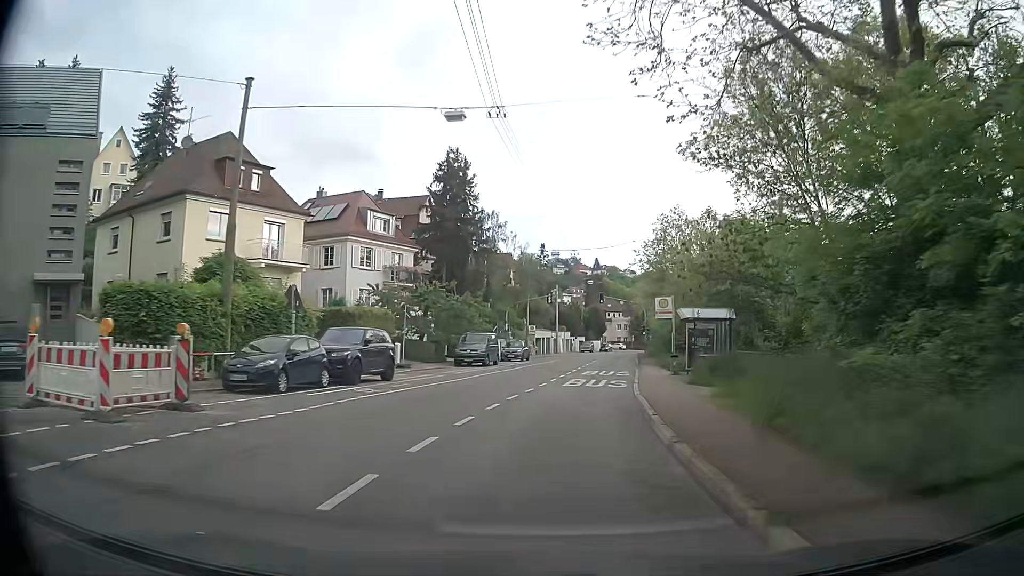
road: secondary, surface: asphalt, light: Day
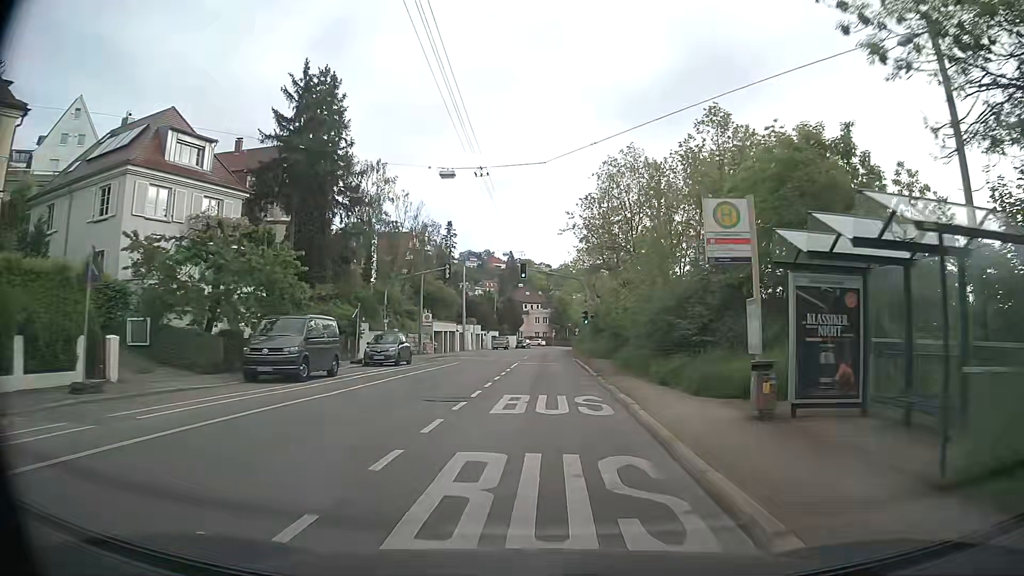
(+1.2, +19.6) m; +7°
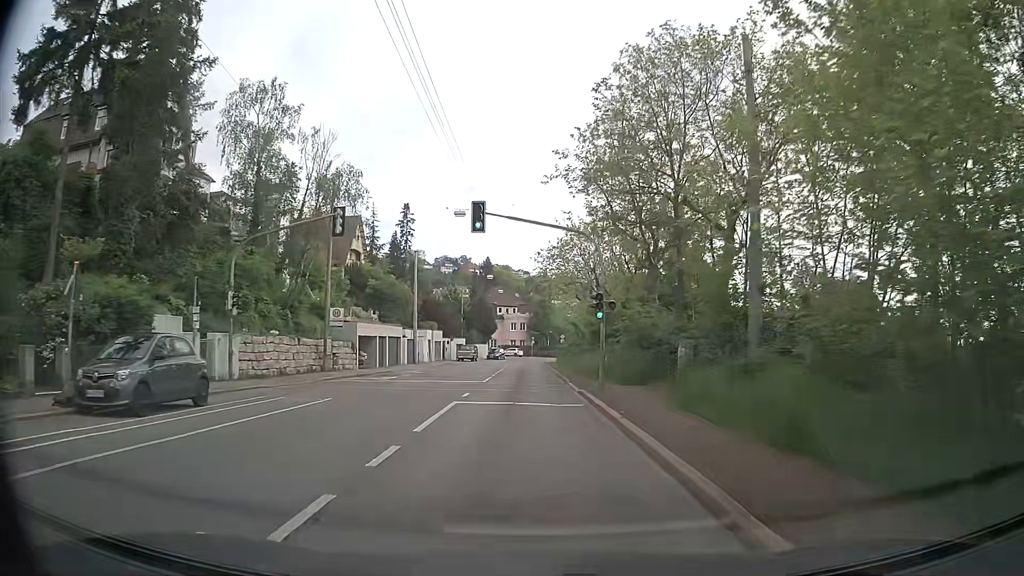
(+0.5, +20.2) m; +2°
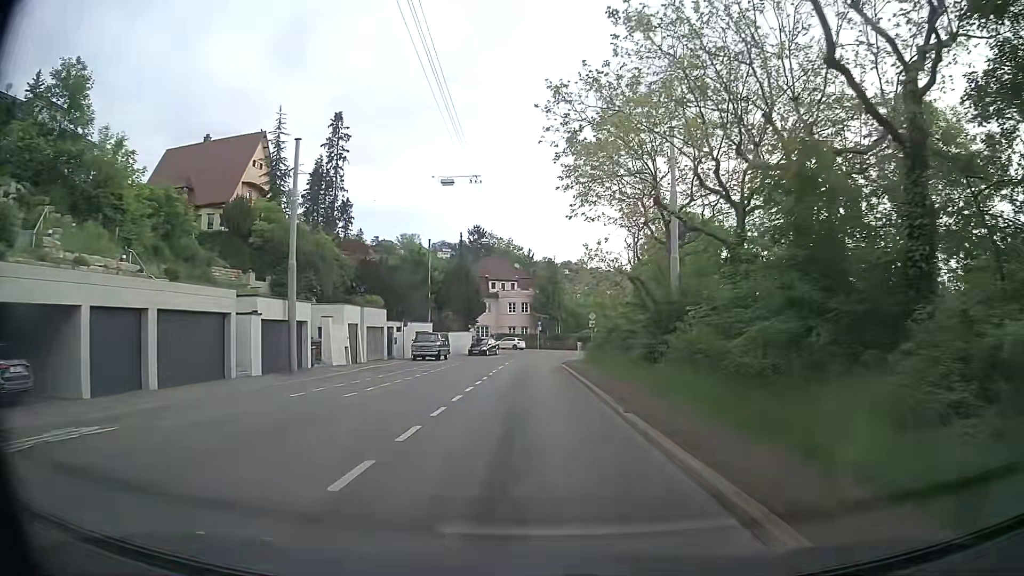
(-0.2, +33.9) m; -1°
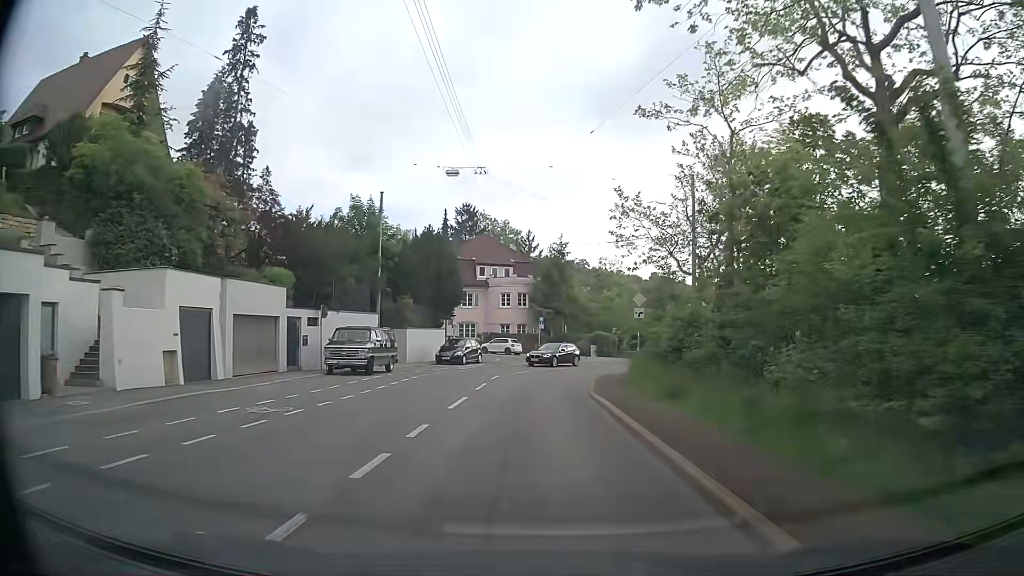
(+0.4, +20.2) m; +1°
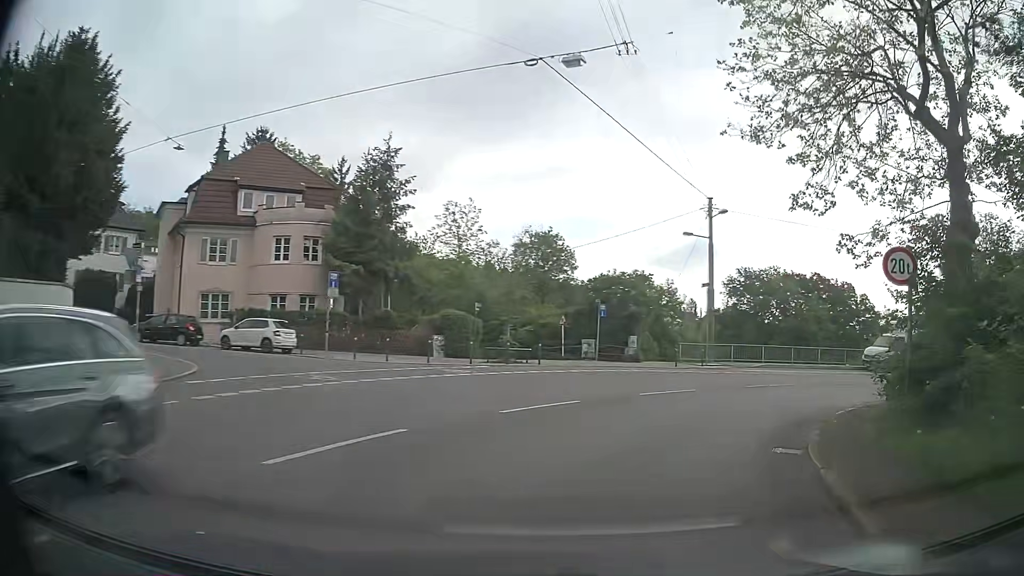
(+1.4, +30.8) m; +14°
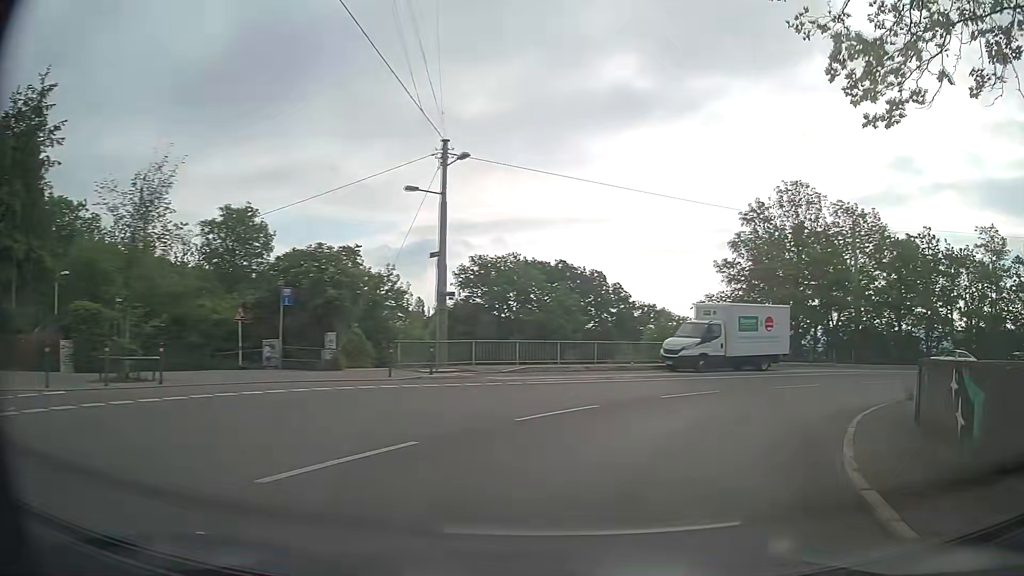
(+2.1, +11.0) m; +23°
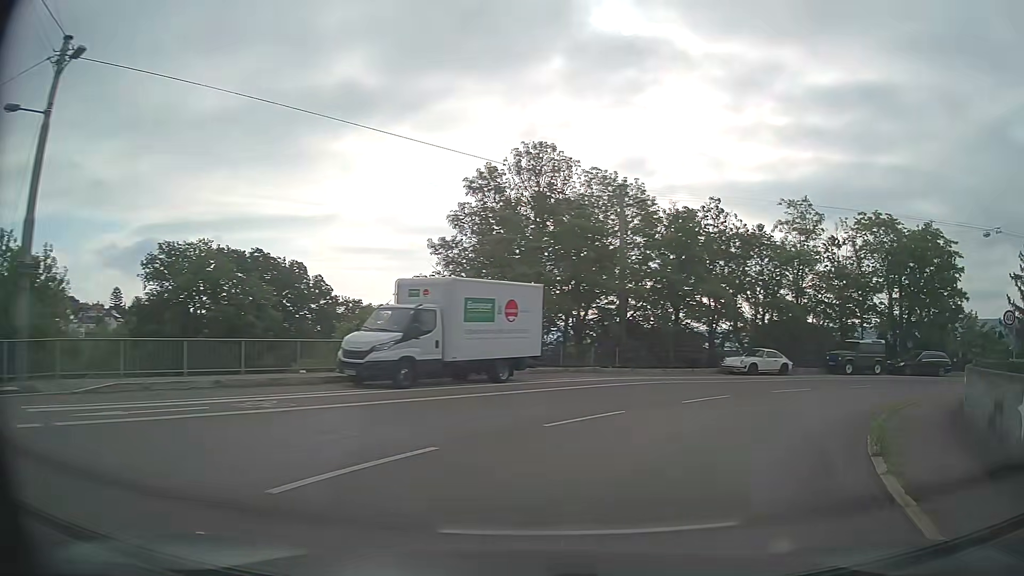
(+2.2, +10.7) m; +24°
(+2, +10) (+7, +18) (+16, +24) (+25, +26) (+35, +25) (+45, +22) (+54, +18) (+62, +13) (+71, +7) (+79, +2) m
